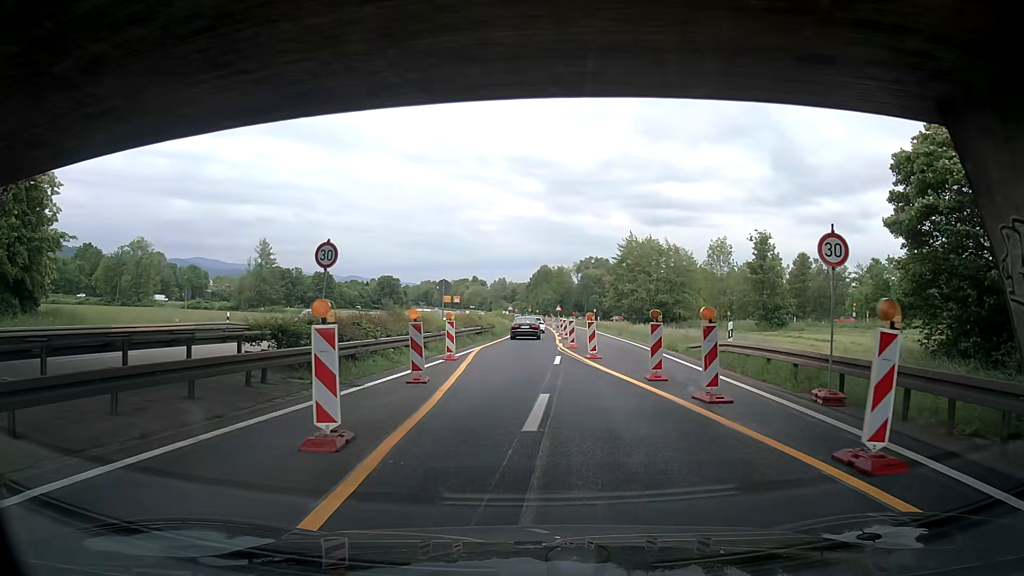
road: trunk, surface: asphalt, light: Day
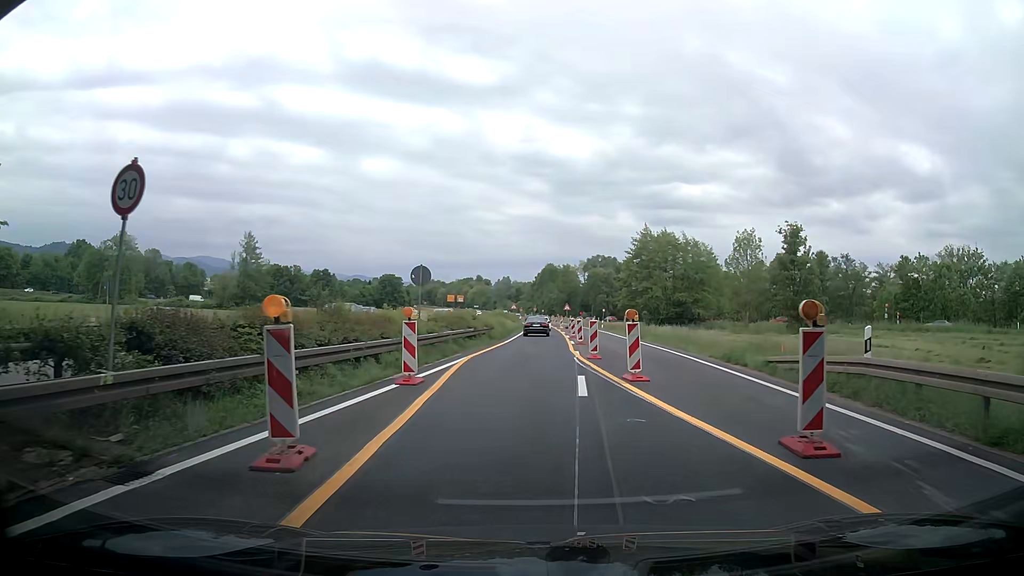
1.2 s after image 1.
(-0.2, +8.4) m; 0°
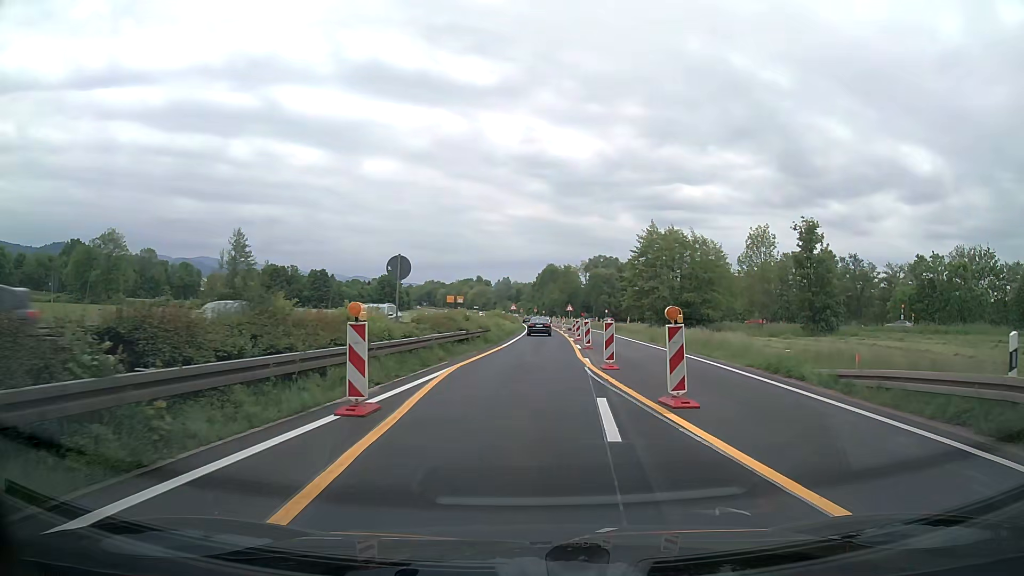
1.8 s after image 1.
(+0.1, +4.3) m; +2°
